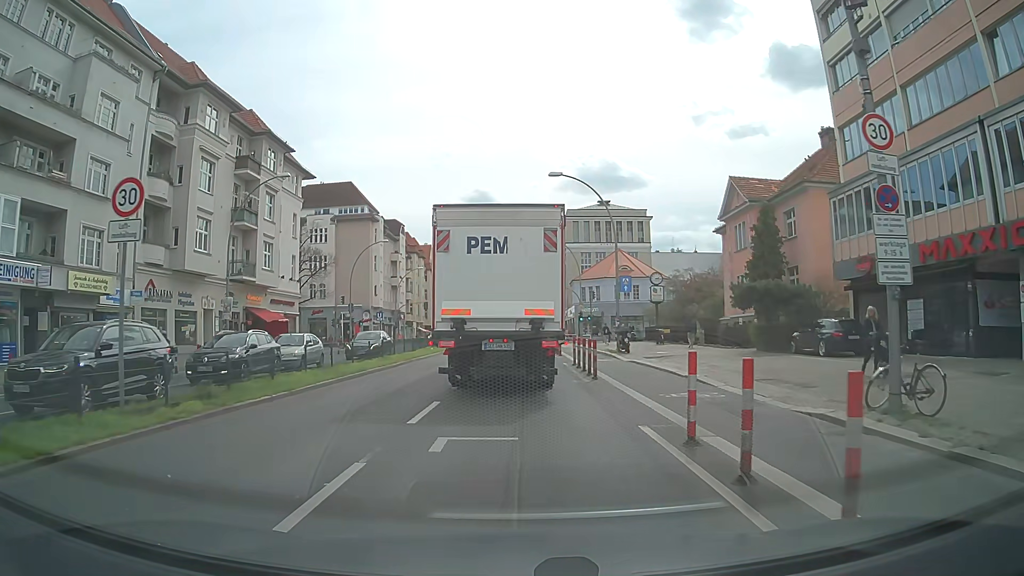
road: primary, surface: asphalt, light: Day
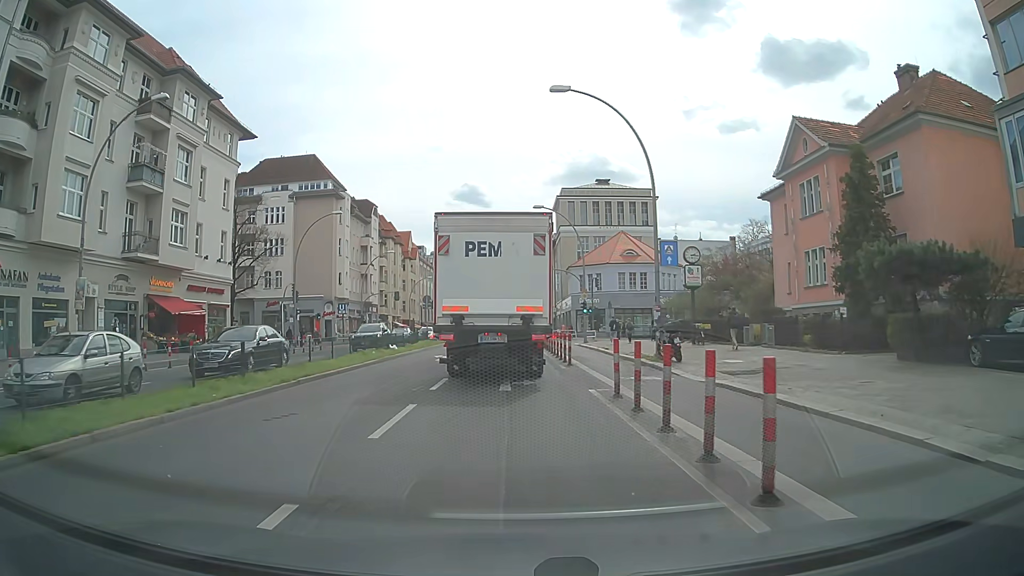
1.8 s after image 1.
(+0.3, +13.7) m; +1°
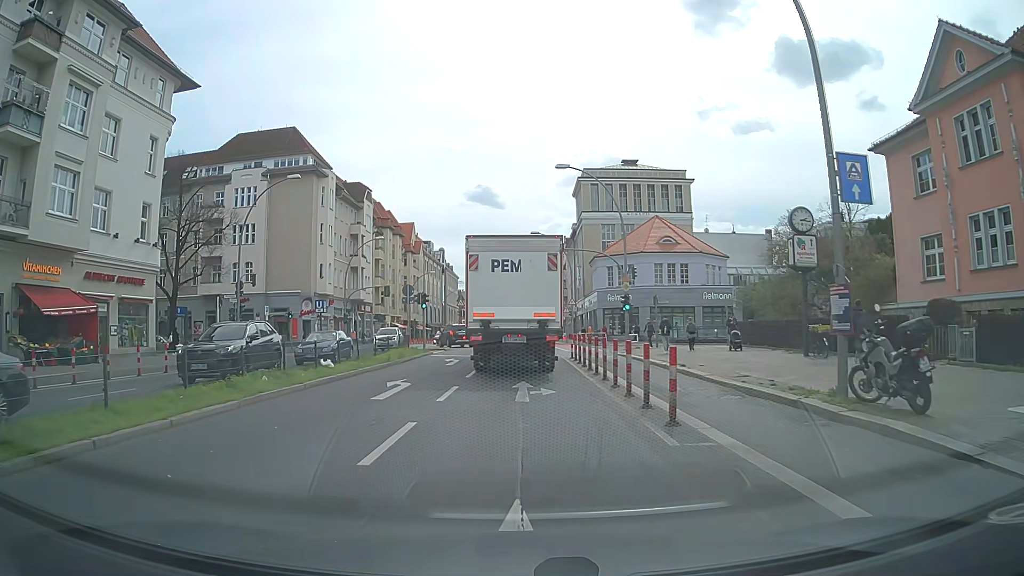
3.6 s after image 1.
(0.0, +13.6) m; -1°
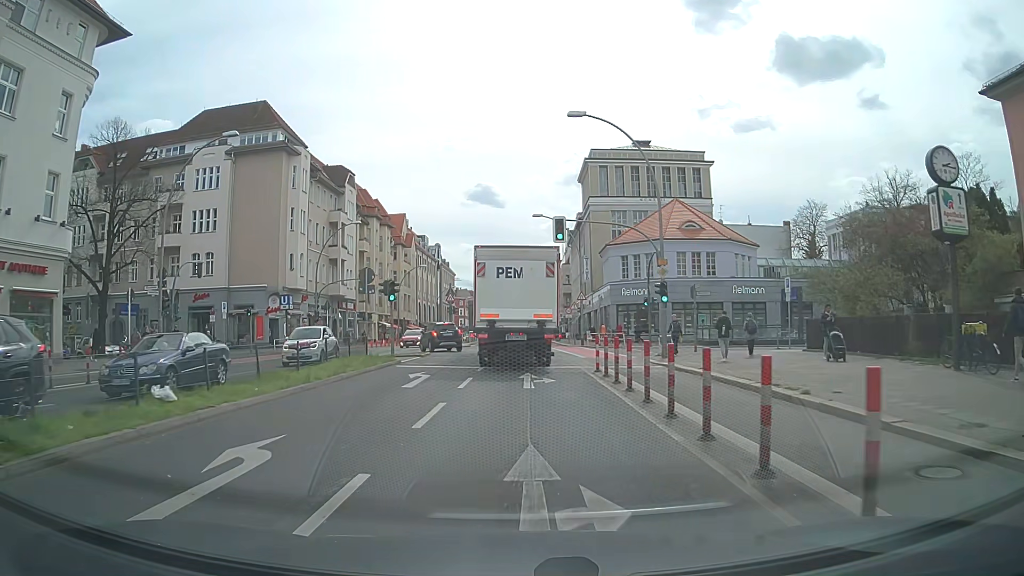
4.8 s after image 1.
(0.0, +9.5) m; 0°
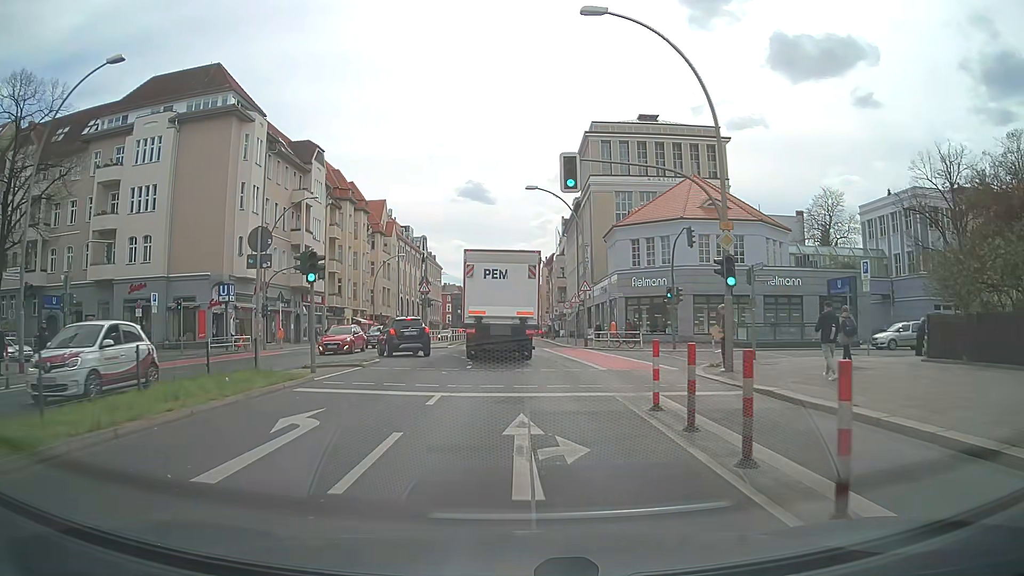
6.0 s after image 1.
(+0.1, +9.8) m; +1°
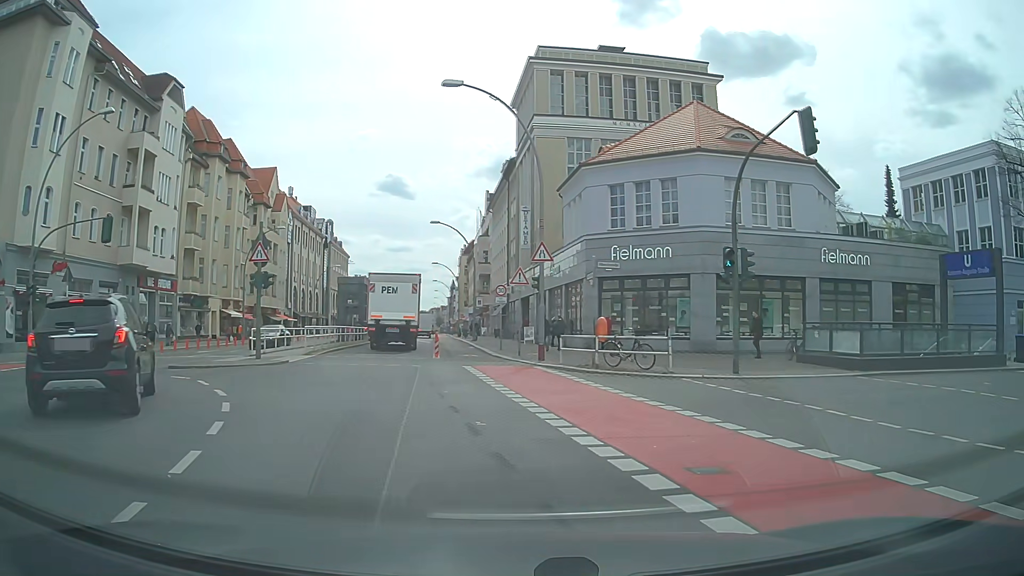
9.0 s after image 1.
(+0.3, +18.5) m; +6°
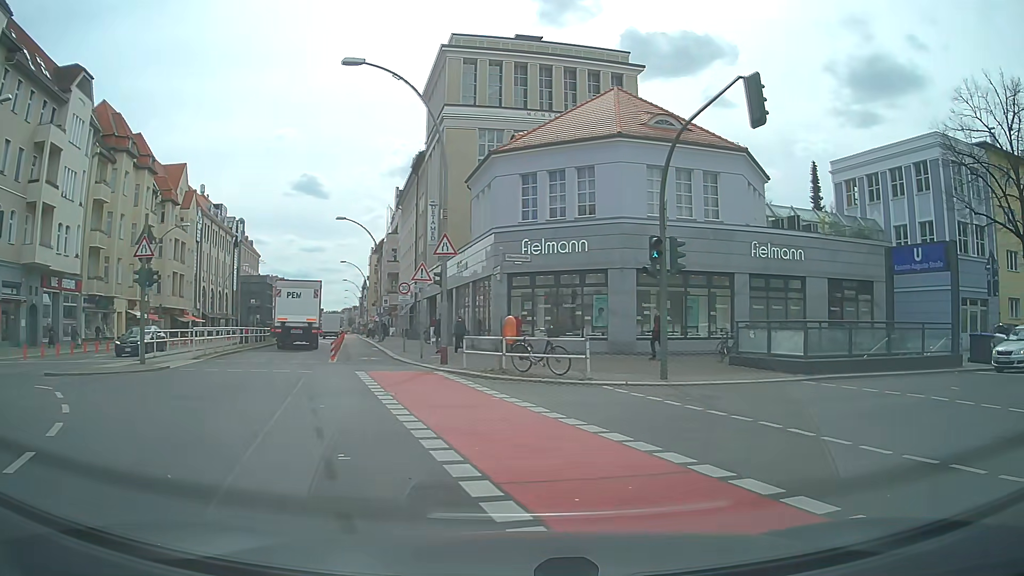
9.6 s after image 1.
(+0.2, +2.1) m; +9°
